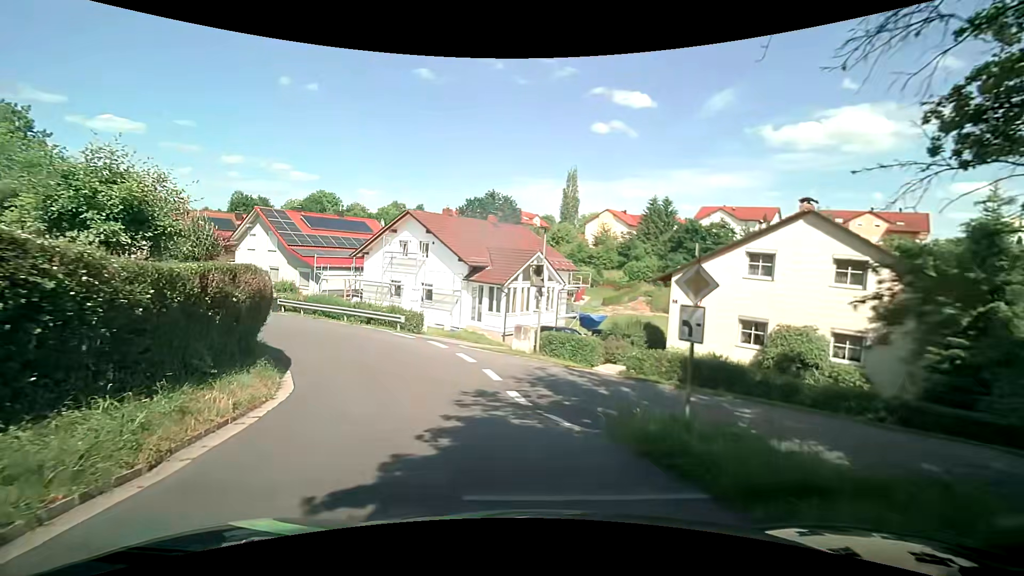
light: Day
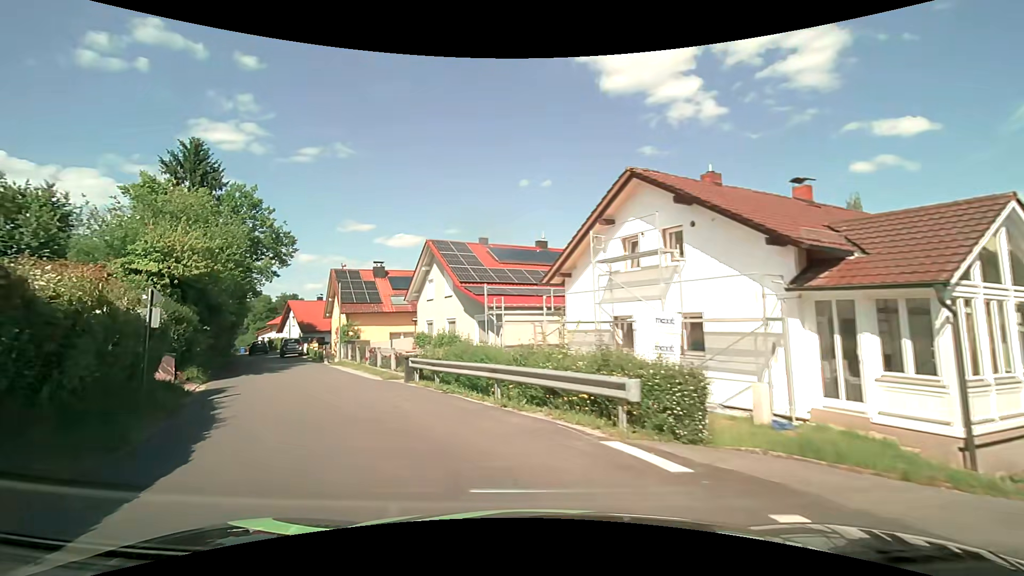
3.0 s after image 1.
(-3.3, +16.5) m; -30°
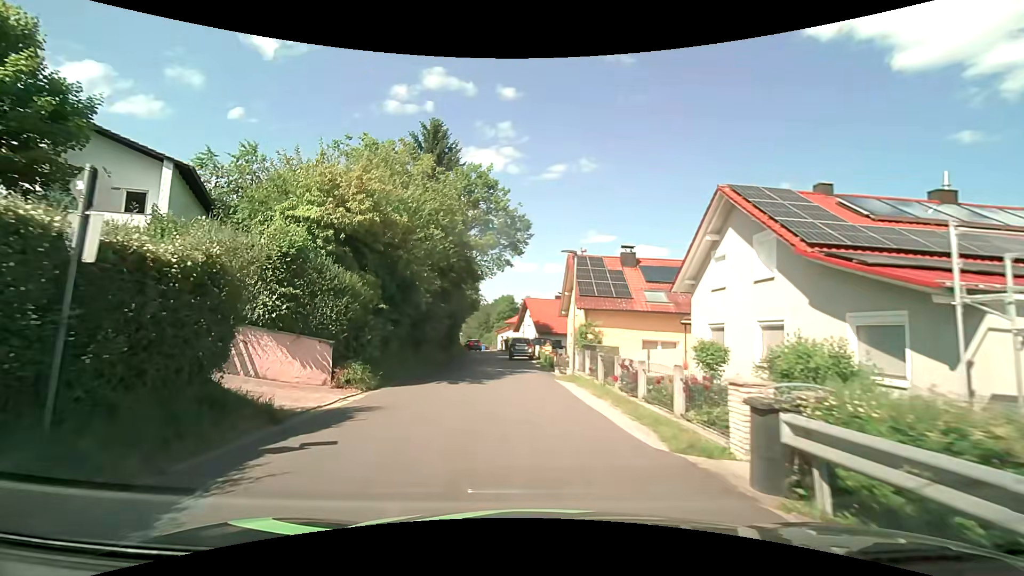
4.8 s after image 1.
(-2.8, +11.2) m; -25°
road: residential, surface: asphalt
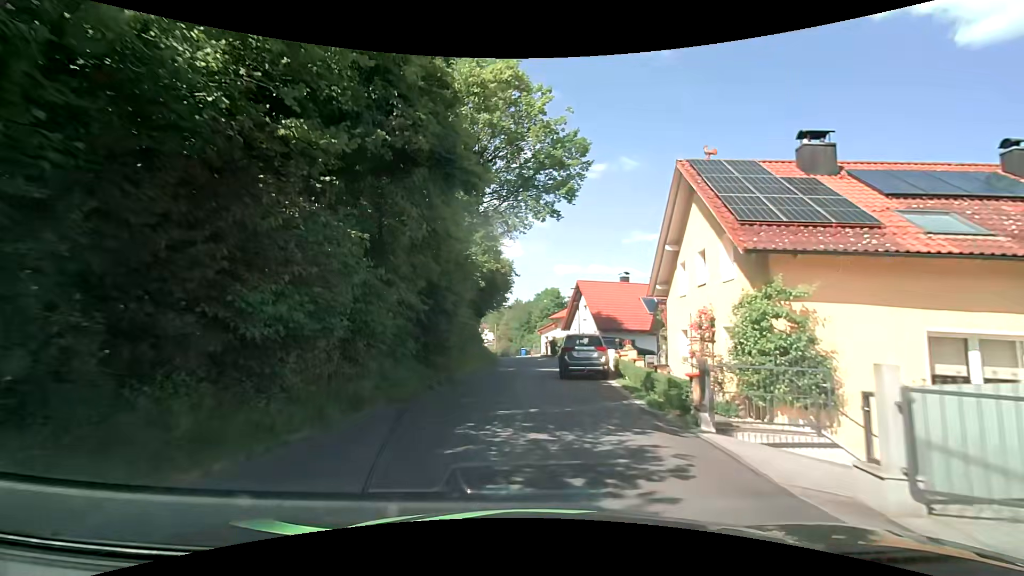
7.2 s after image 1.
(-0.7, +17.7) m; -5°
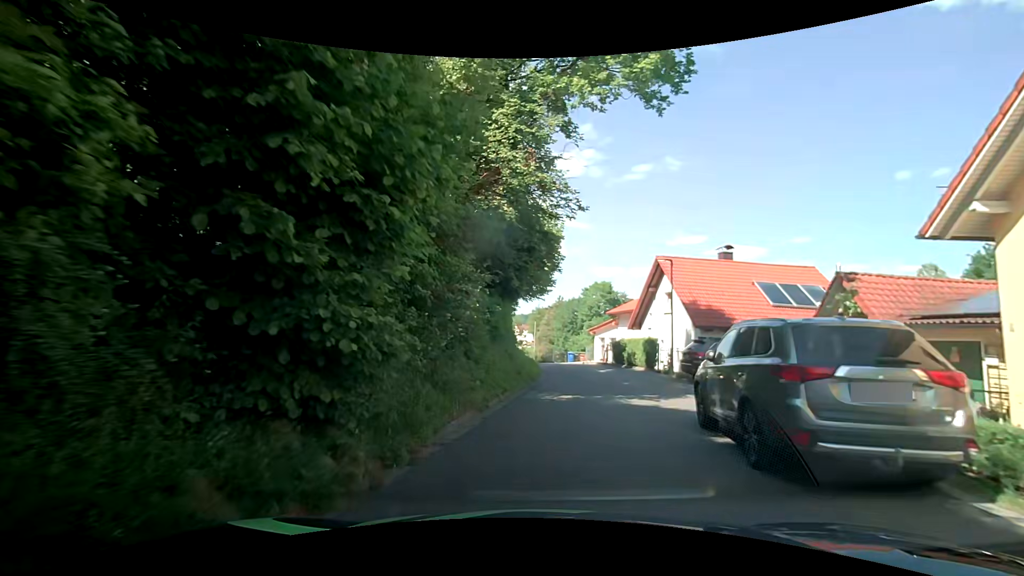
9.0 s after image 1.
(-0.7, +12.6) m; -4°
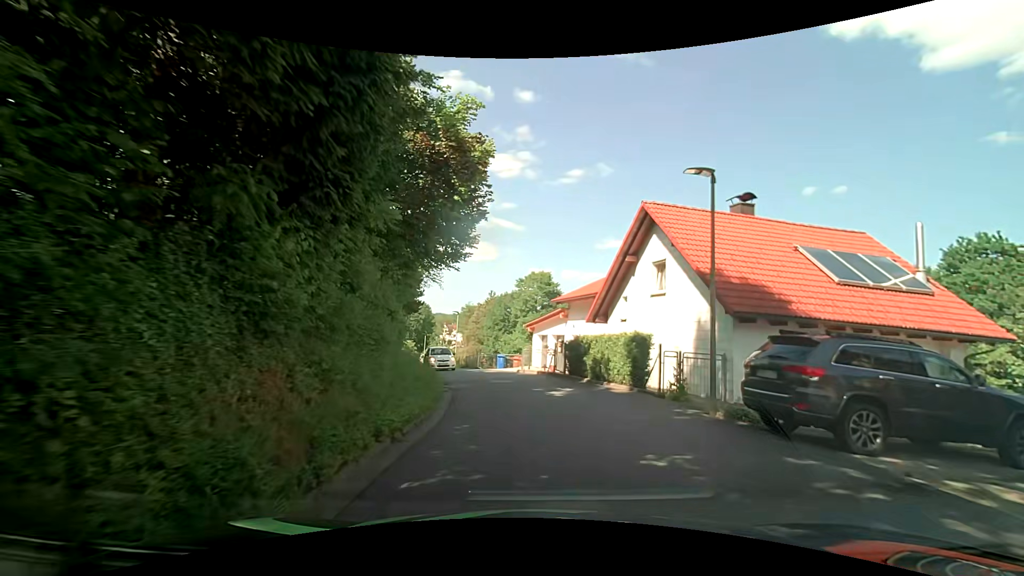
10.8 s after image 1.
(+0.7, +11.8) m; +9°
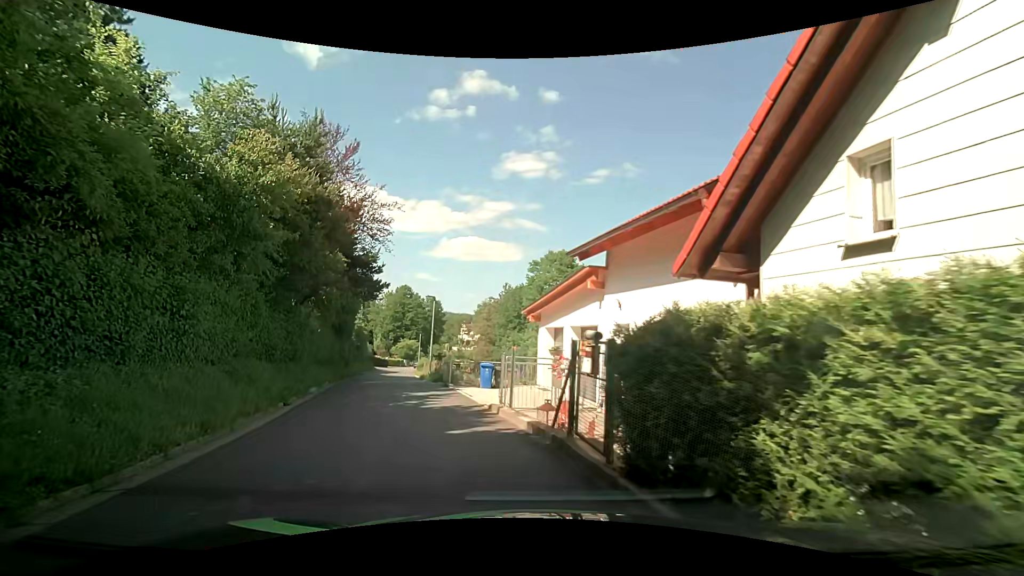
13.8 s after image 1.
(+0.5, +14.7) m; -4°
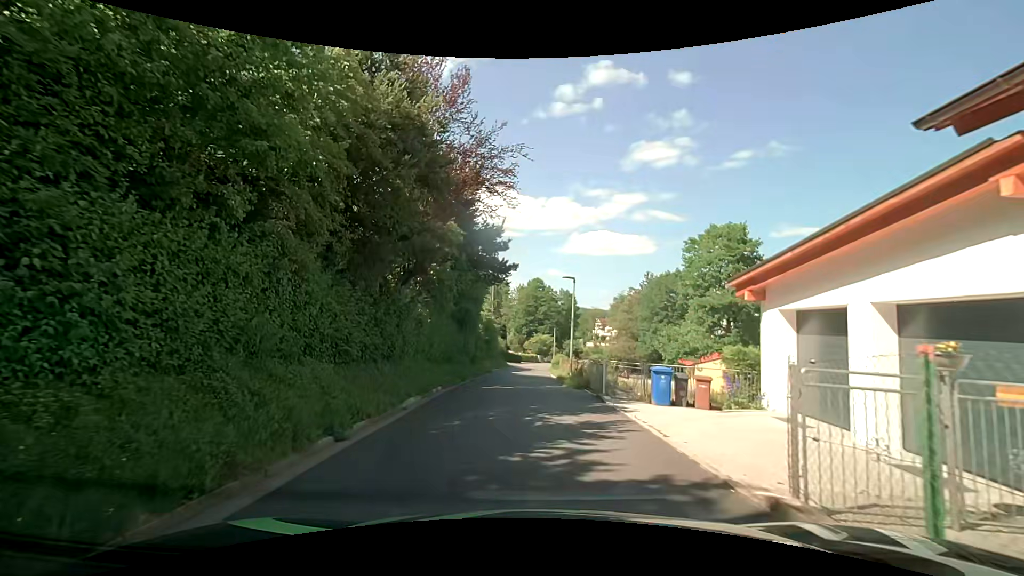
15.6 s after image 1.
(-1.3, +7.1) m; -15°
(0, +10) (0, +20) (0, +30) (0, +40) (0, +50) (0, +60) (+1, +70) (+2, +80) (+5, +90) (+8, +99) m
